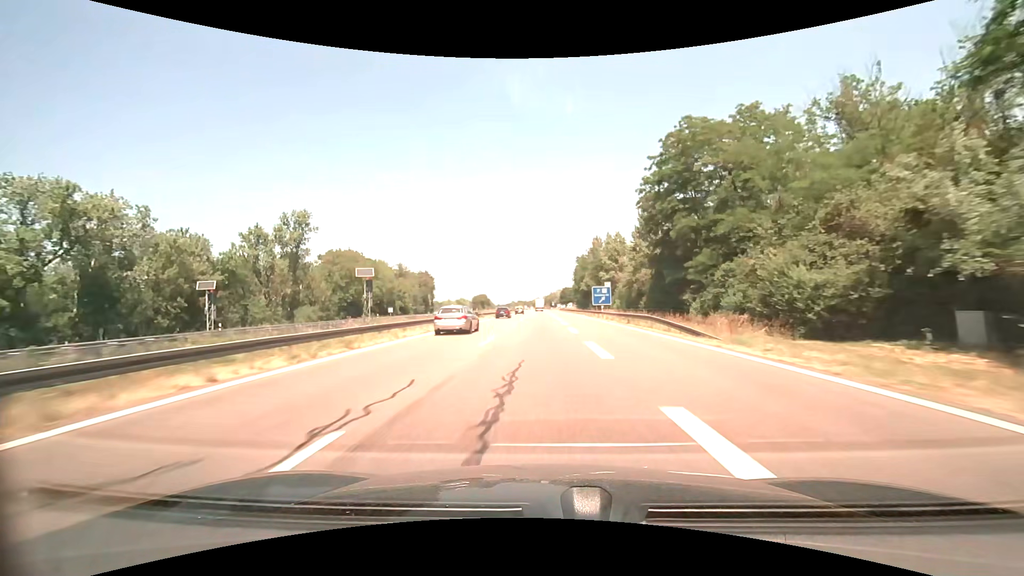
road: motorway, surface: asphalt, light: Day
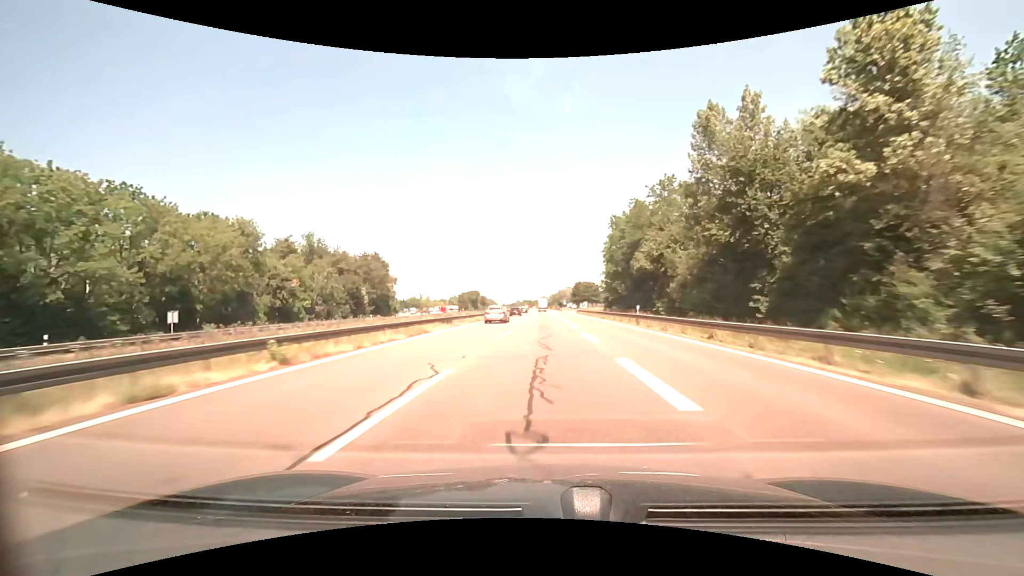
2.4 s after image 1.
(-0.5, +66.3) m; -1°
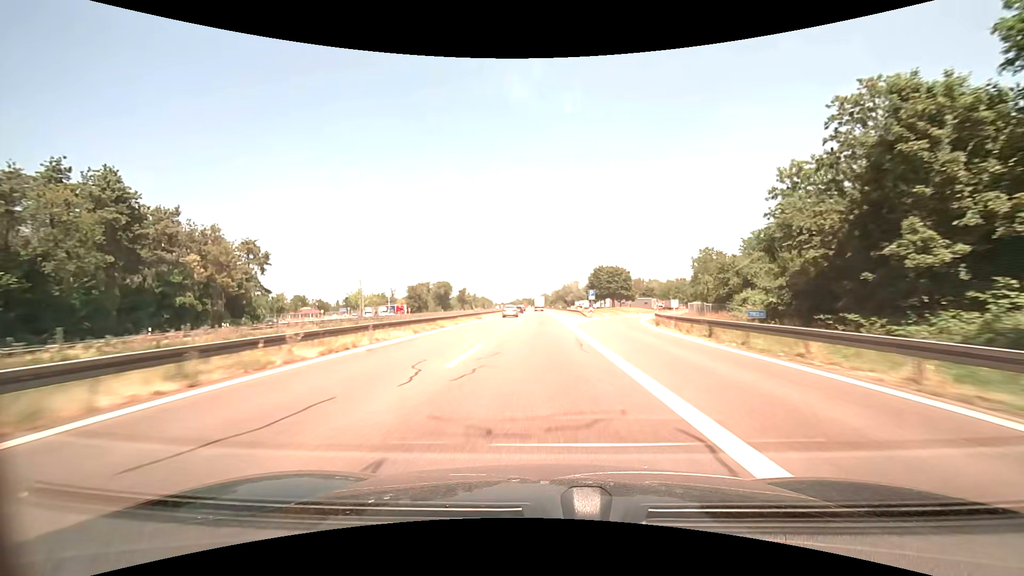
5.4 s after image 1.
(-0.2, +82.9) m; 0°
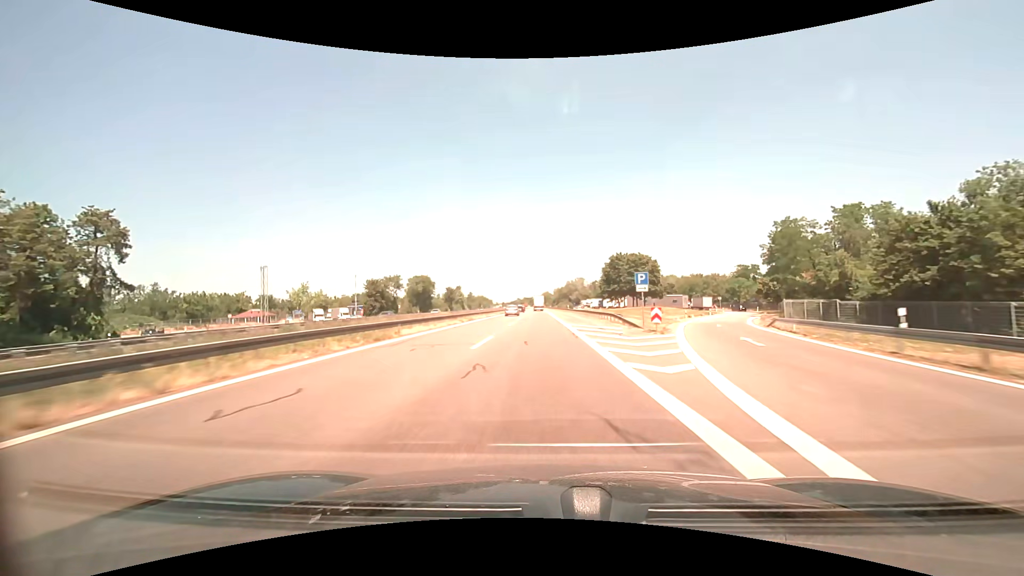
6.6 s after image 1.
(0.0, +33.2) m; 0°
(0, +10) (0, +20) (0, +30) (0, +40) (0, +50) (0, +60) (0, +70) (-1, +80) (-1, +90) (-1, +100) m
